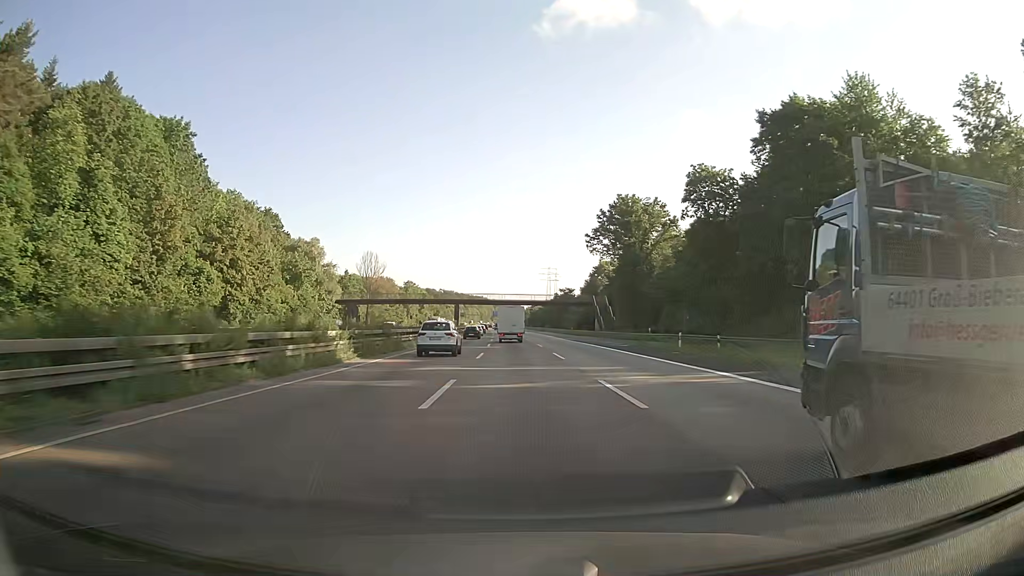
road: motorway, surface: asphalt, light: Day
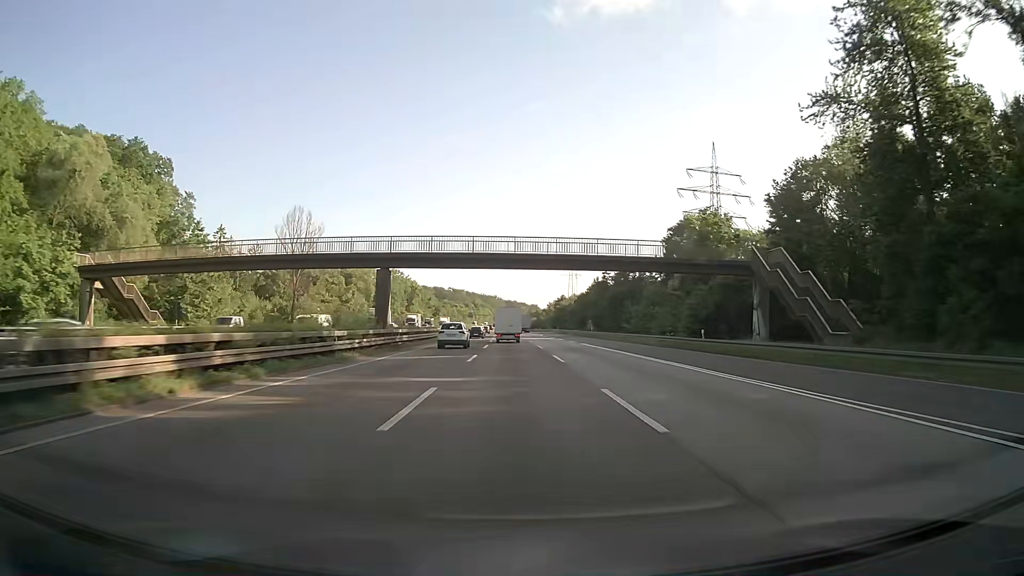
(-1.0, +73.3) m; -1°
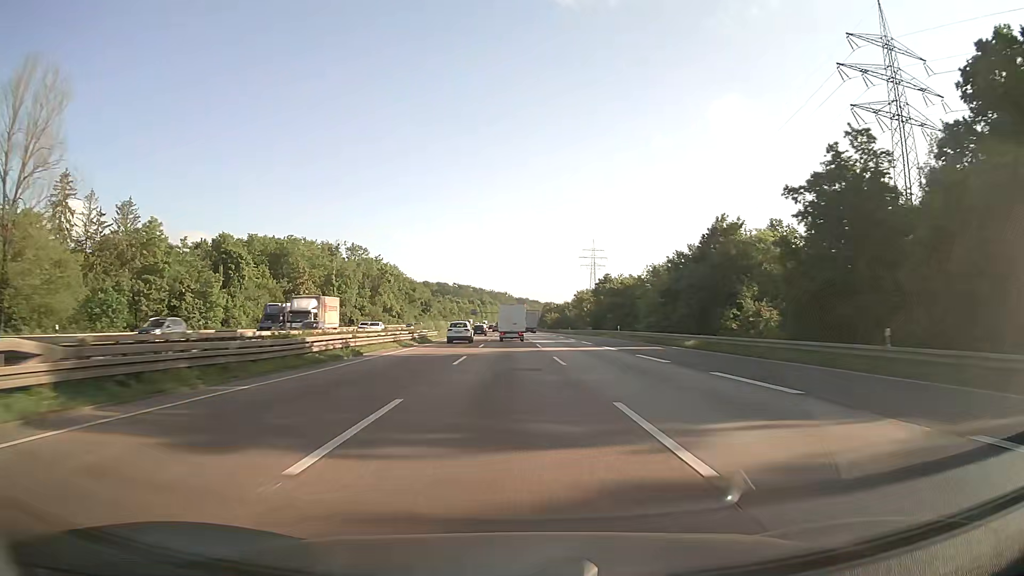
(-0.5, +73.5) m; -1°
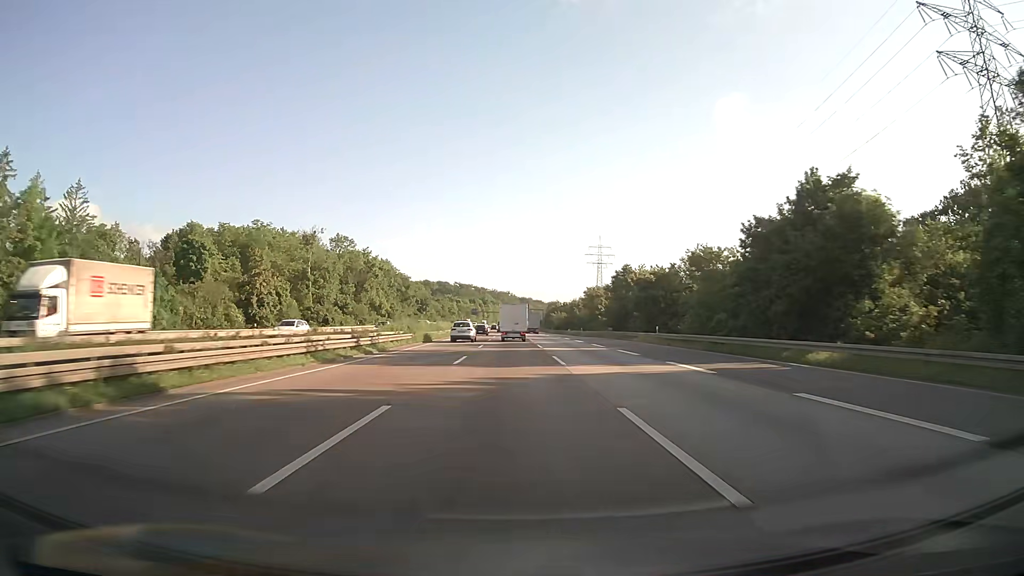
(-0.1, +18.5) m; 0°
(0, +10) (0, +20) (0, +30) (0, +40) (0, +50) (0, +60) (0, +70) (0, +80) (-1, +90) (-1, +100) m
